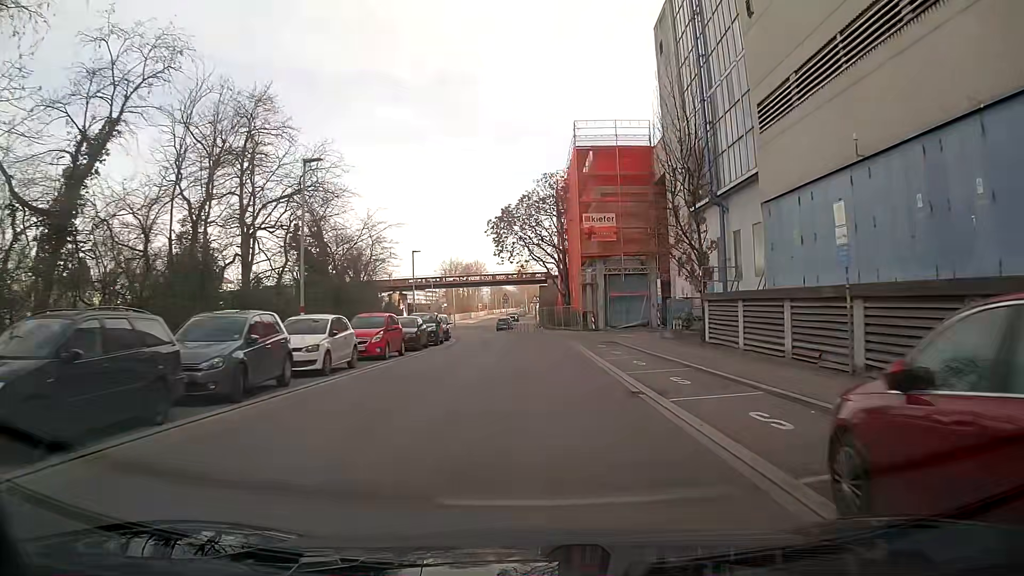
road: tertiary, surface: asphalt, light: Day
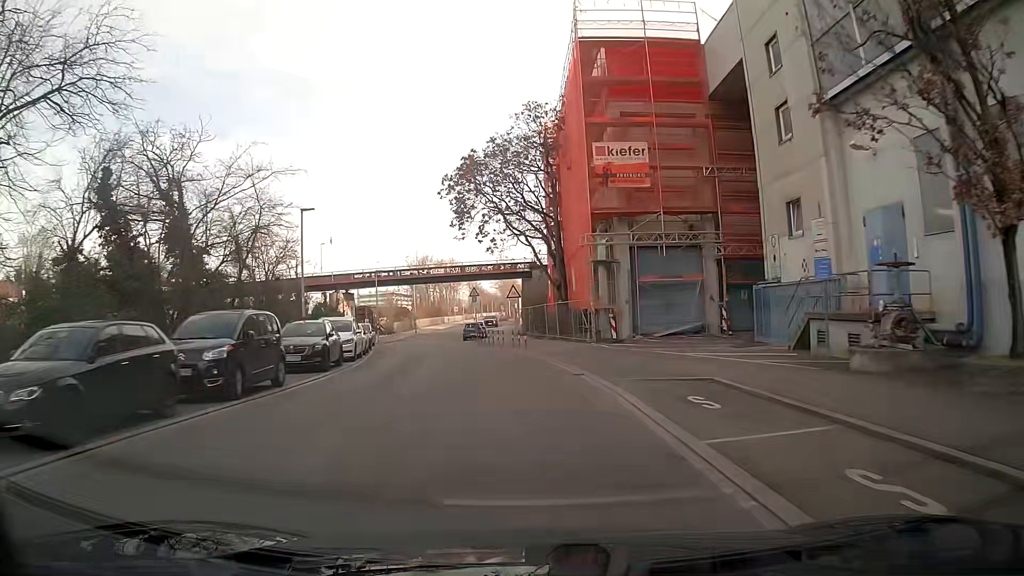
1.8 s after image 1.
(+0.1, +21.2) m; 0°
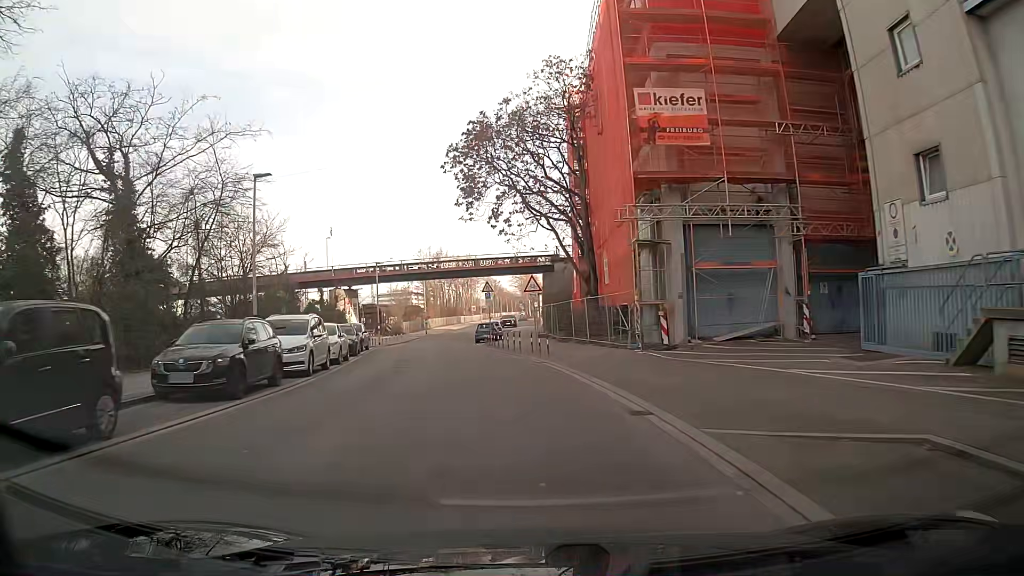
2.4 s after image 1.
(-0.1, +7.2) m; -2°
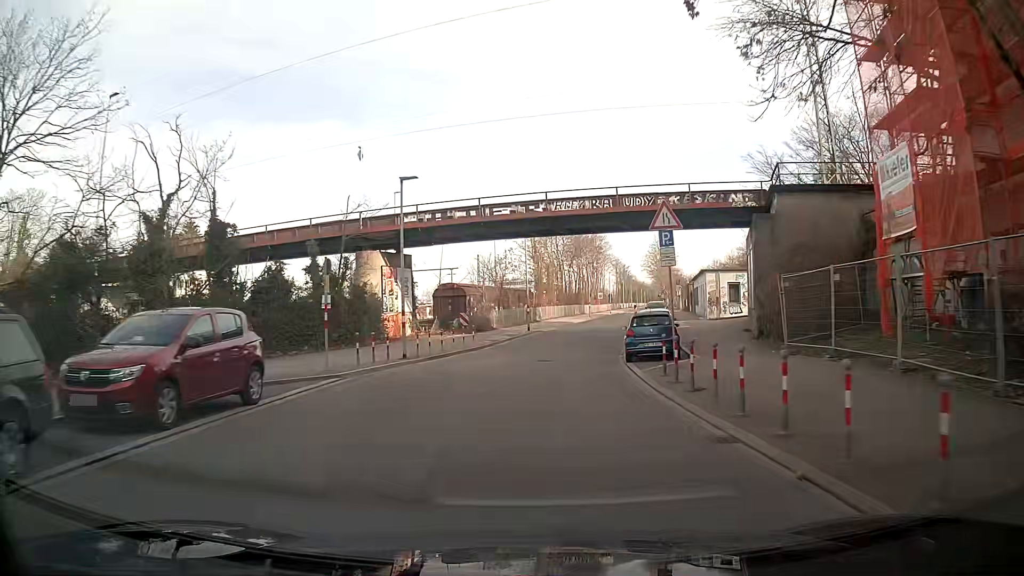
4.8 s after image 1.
(-2.6, +28.7) m; -9°
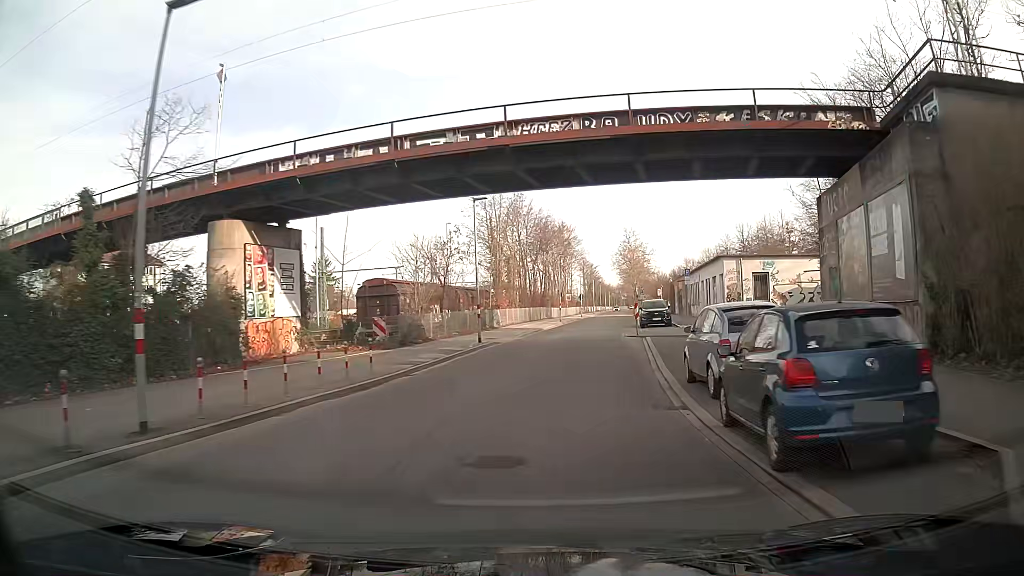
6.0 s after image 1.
(+0.4, +14.6) m; +4°
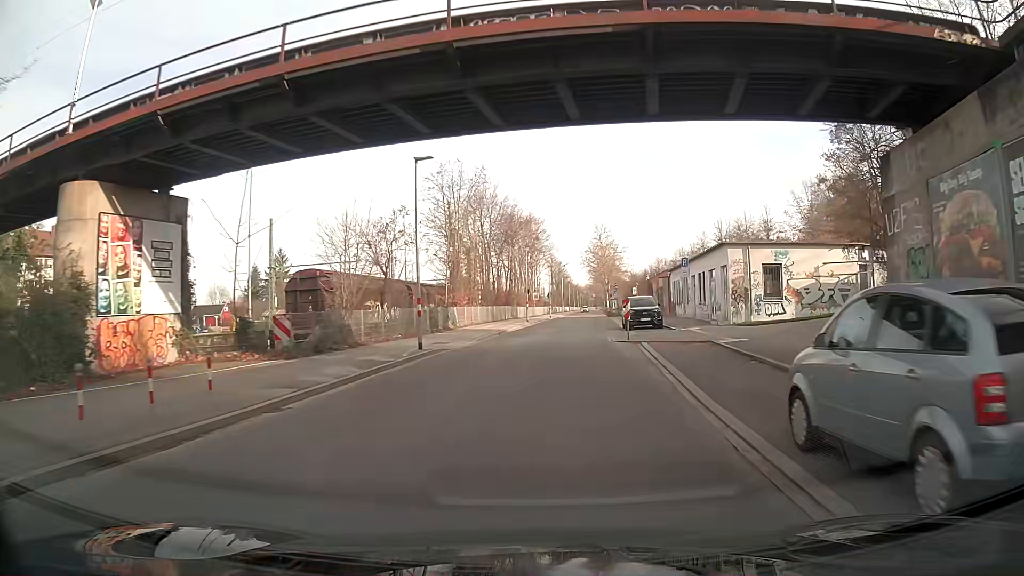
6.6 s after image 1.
(+0.2, +7.4) m; +3°
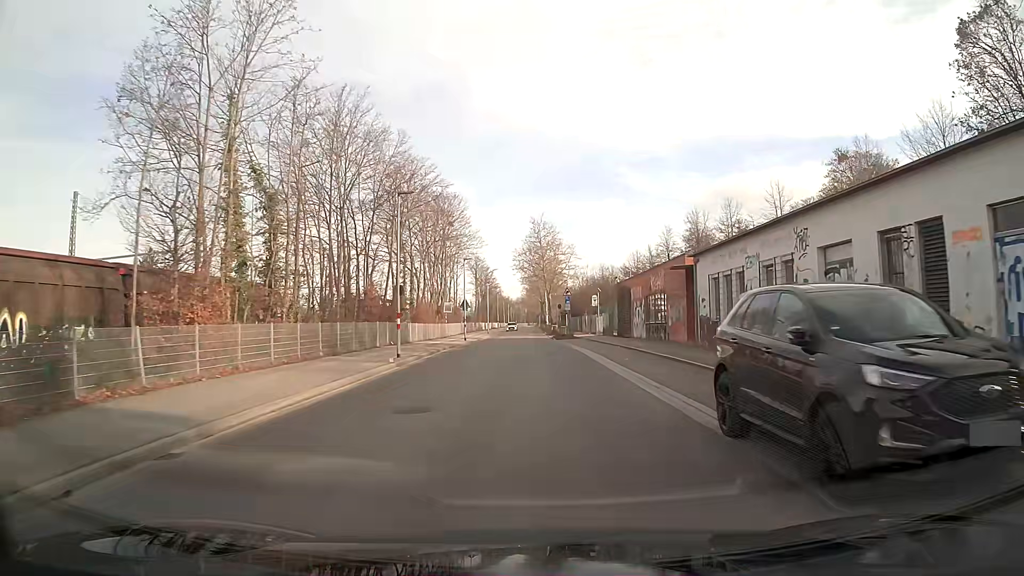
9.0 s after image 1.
(+1.4, +29.8) m; +5°
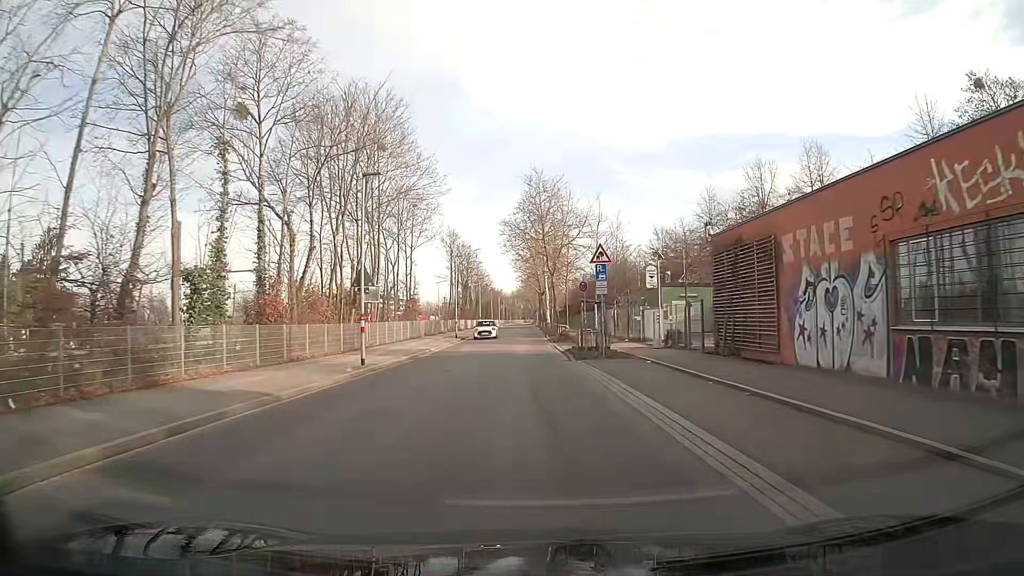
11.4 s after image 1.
(+0.1, +30.1) m; 0°
(0, +10) (0, +20) (0, +30) (0, +40) (0, +50) (0, +60) (0, +70) (0, +80) (0, +90) (0, +100) m
